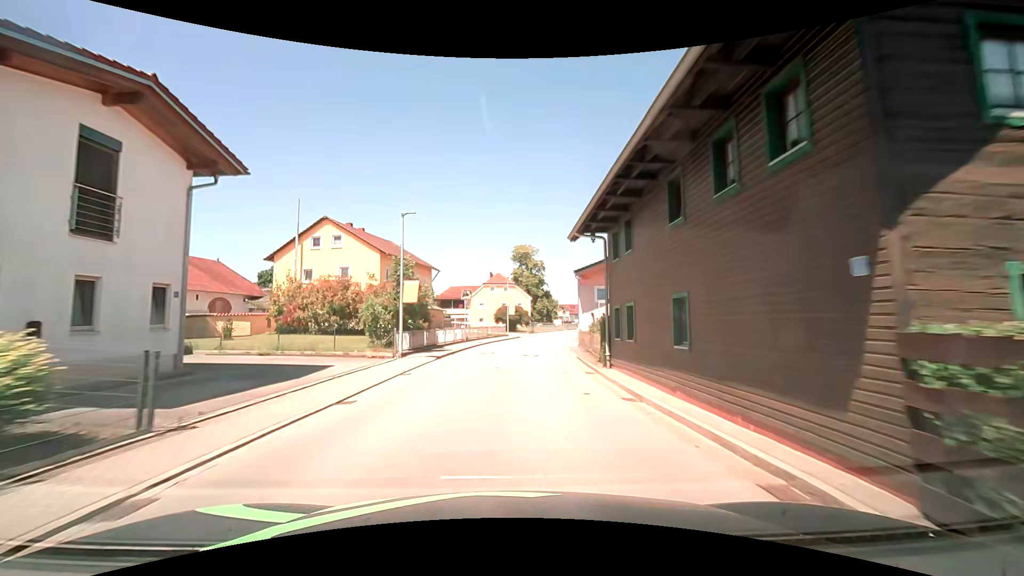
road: secondary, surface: asphalt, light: Day
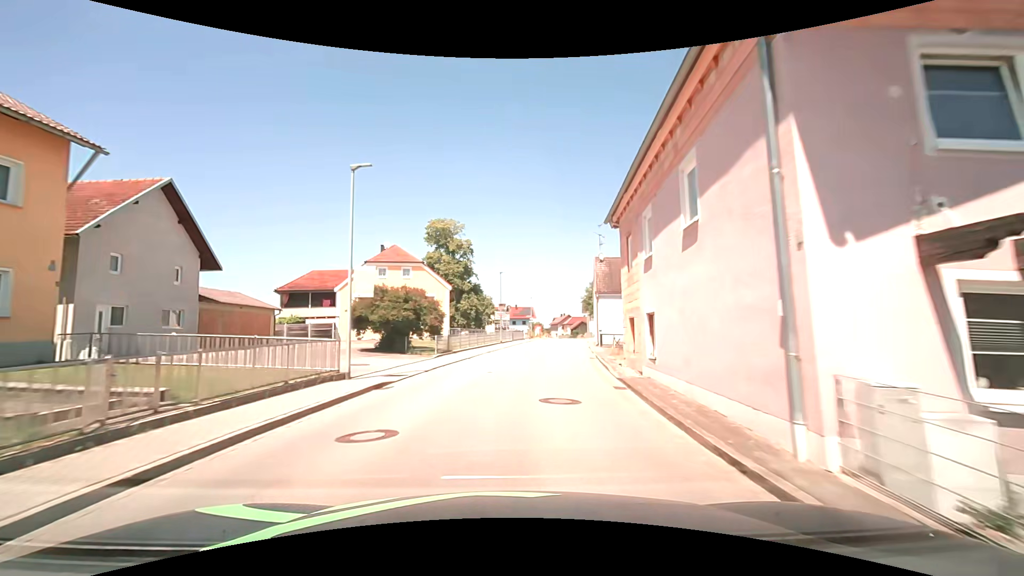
(+2.4, +37.3) m; +9°
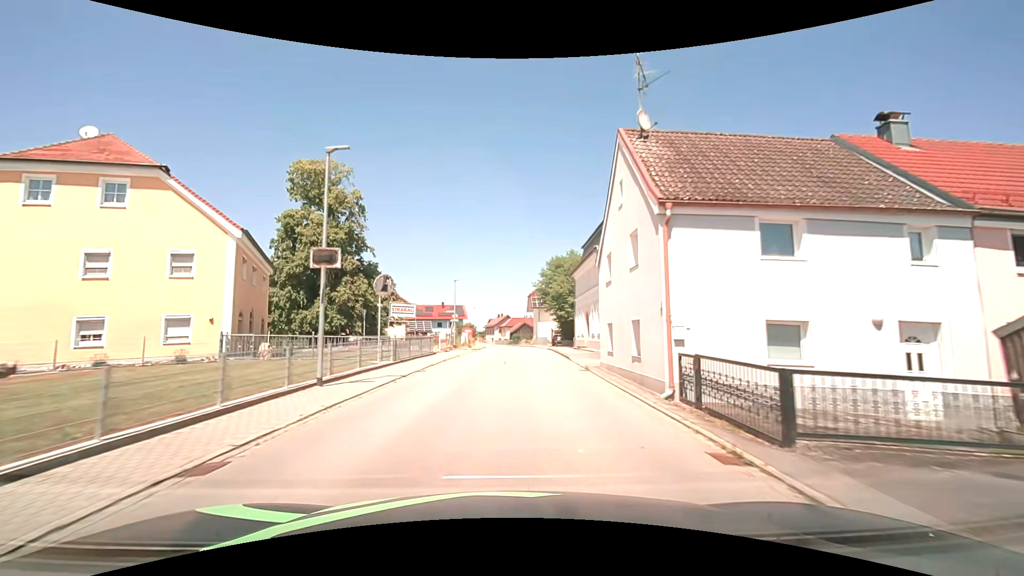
(+2.4, +30.0) m; +8°
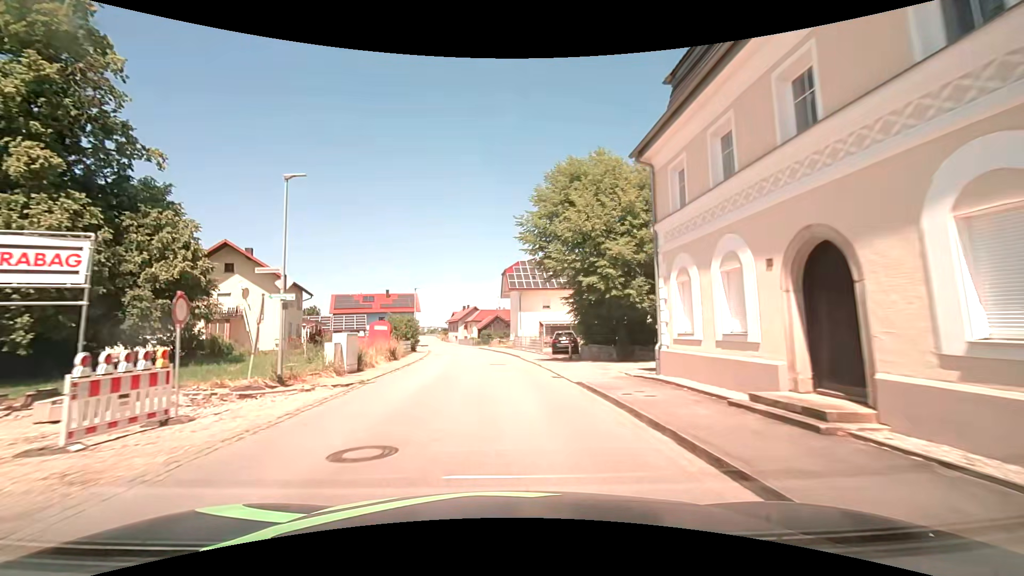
(+0.6, +30.4) m; +3°
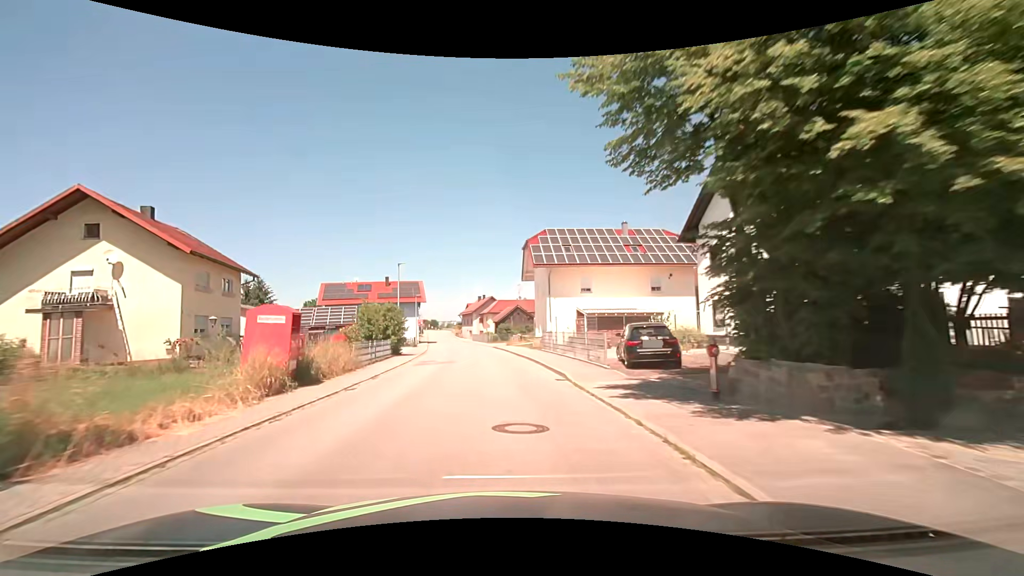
(-0.2, +15.3) m; -2°
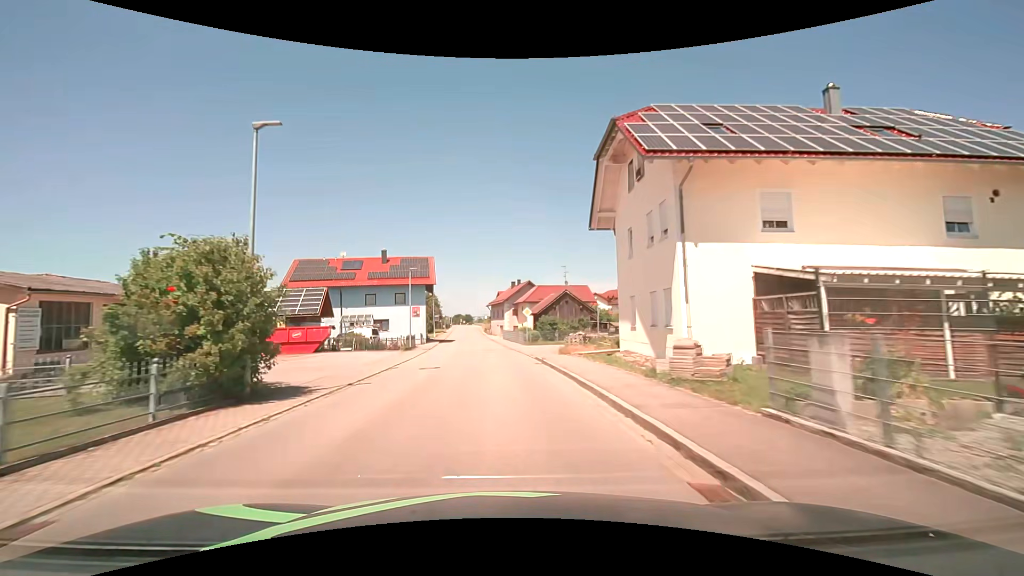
(-0.8, +23.2) m; -4°
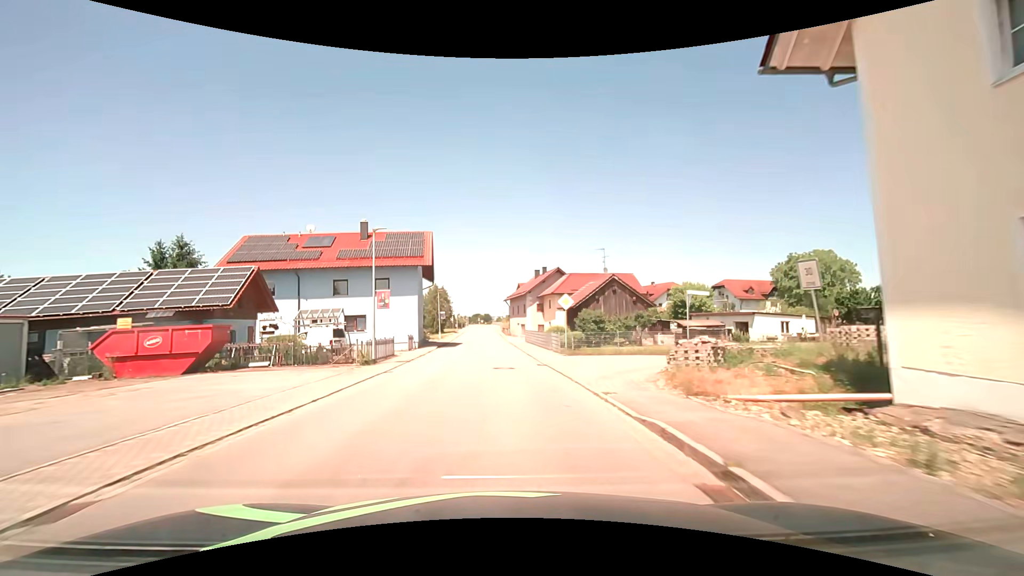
(-0.4, +15.5) m; -2°
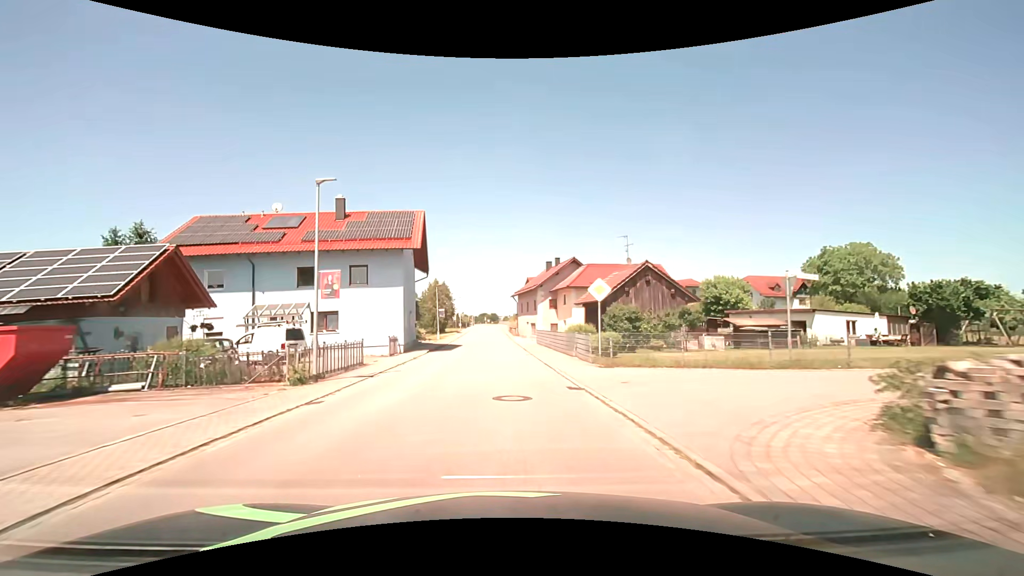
(-0.1, +7.7) m; -1°
(0, +10) (0, +20) (-1, +30) (-1, +40) (-1, +50) (-1, +60) (-2, +70) (-2, +80) (-2, +90) (-2, +100) m
